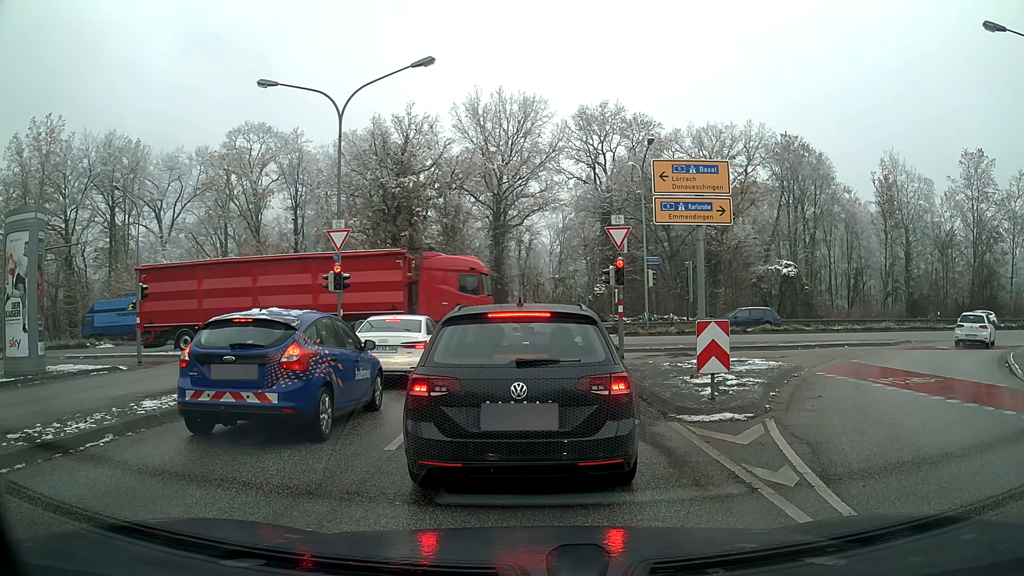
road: tertiary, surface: asphalt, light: Day
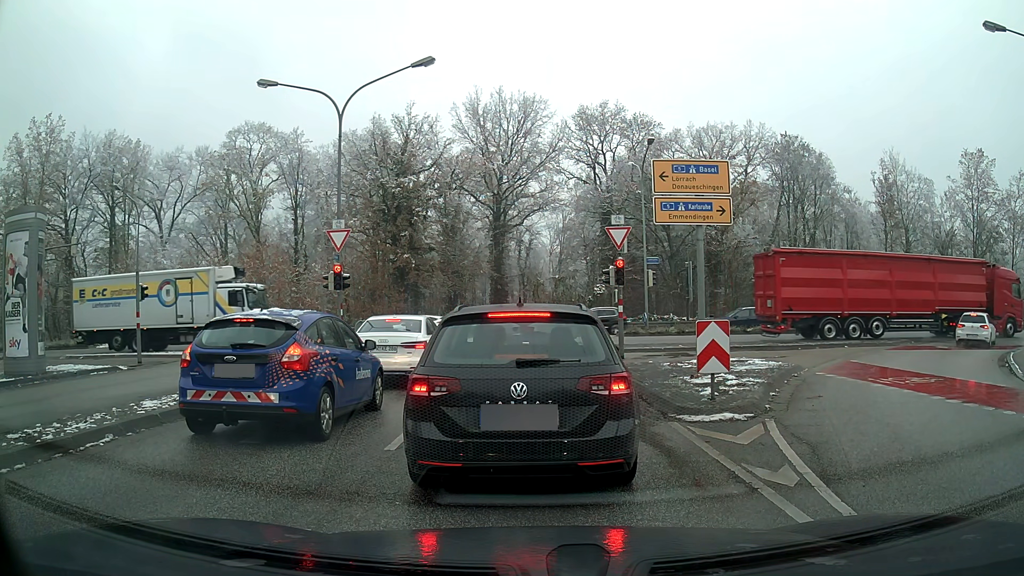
(0.0, 0.0) m; 0°
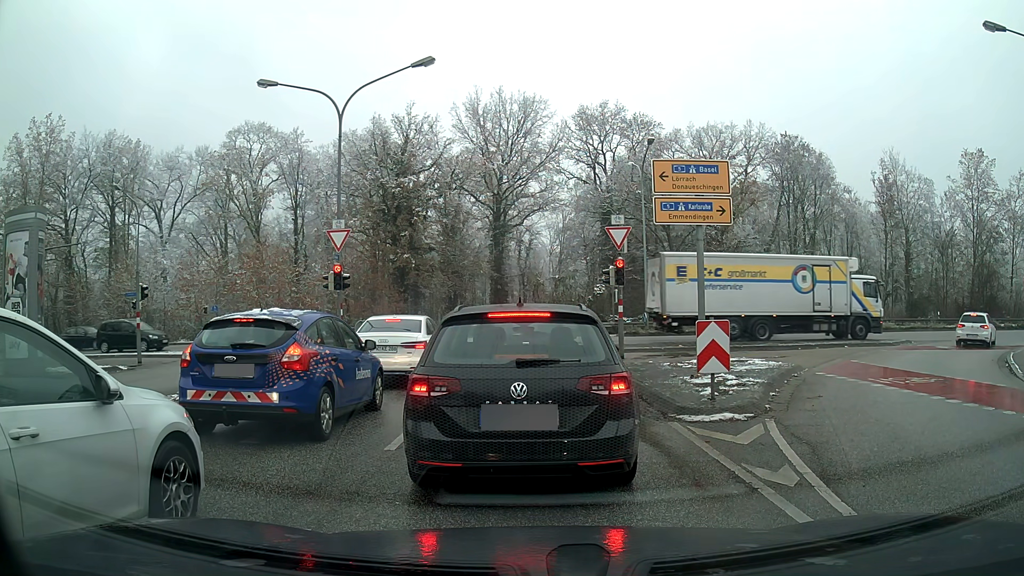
(0.0, 0.0) m; 0°
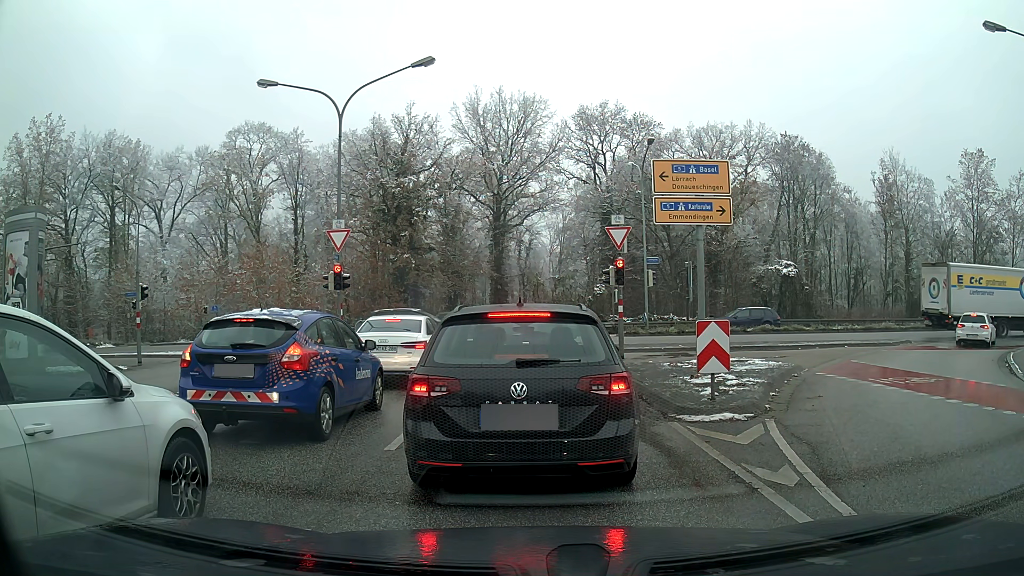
(0.0, 0.0) m; 0°
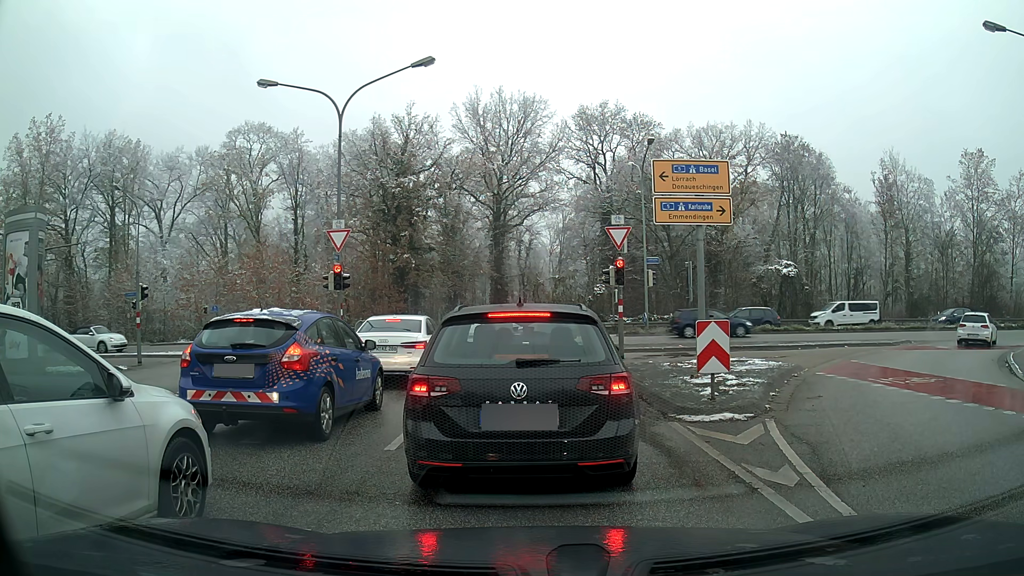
(0.0, 0.0) m; 0°
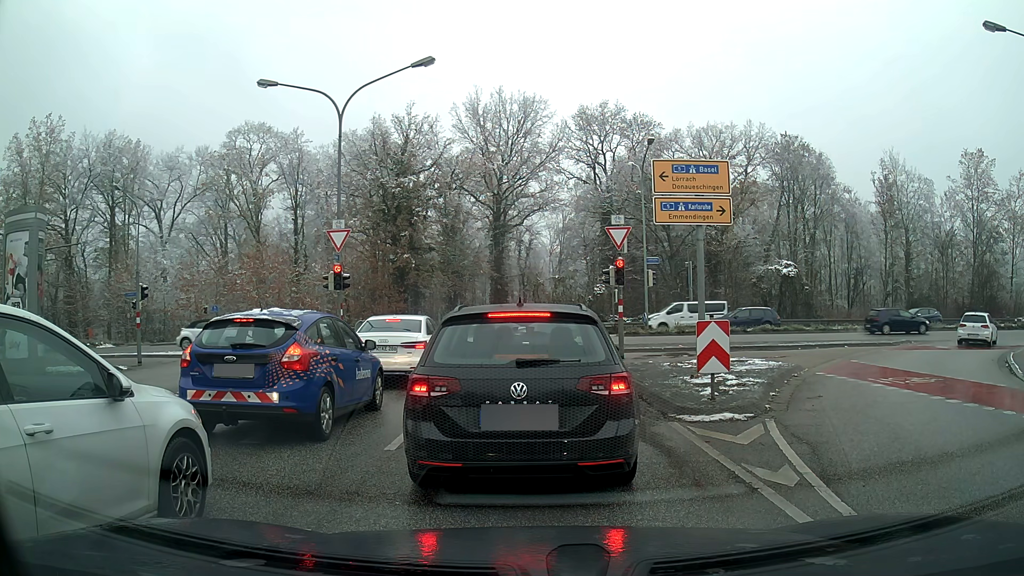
(0.0, 0.0) m; 0°
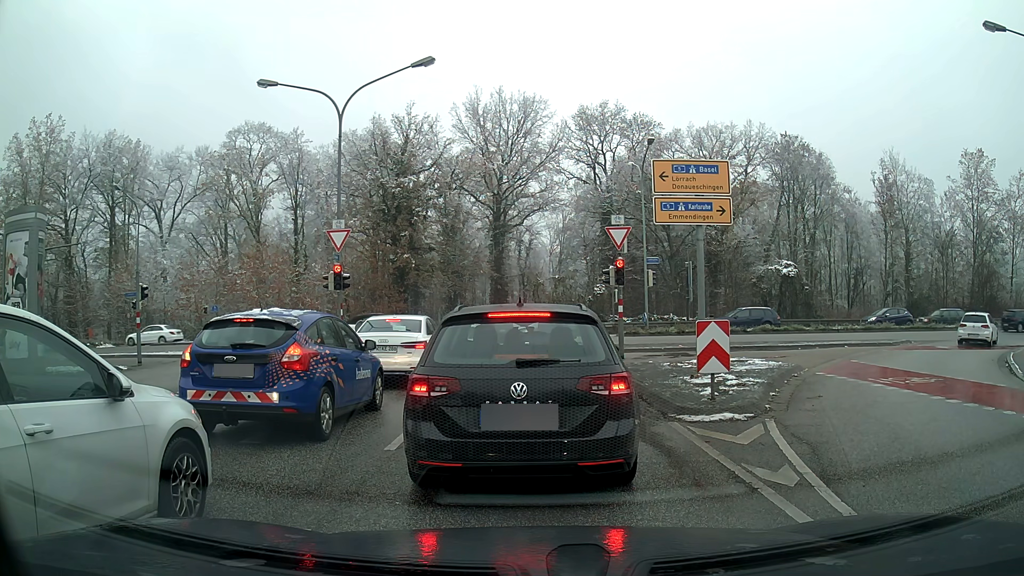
(0.0, 0.0) m; 0°
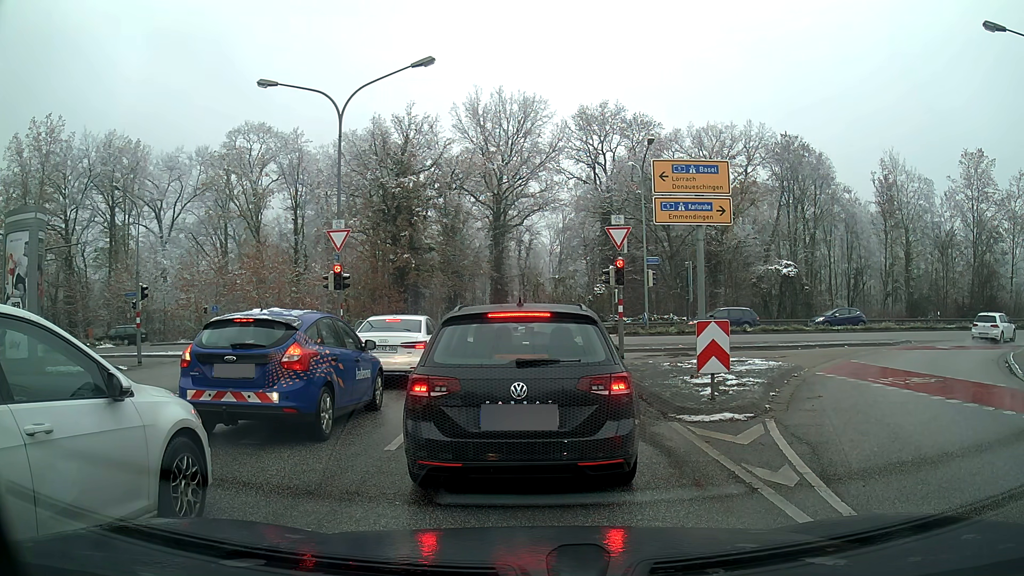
(0.0, 0.0) m; 0°
